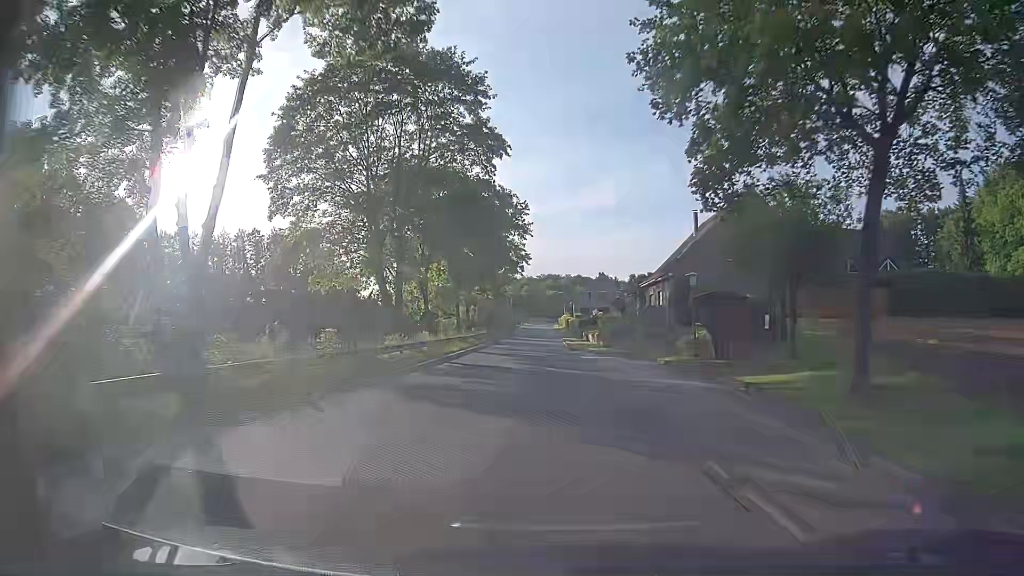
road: tertiary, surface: asphalt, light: Day
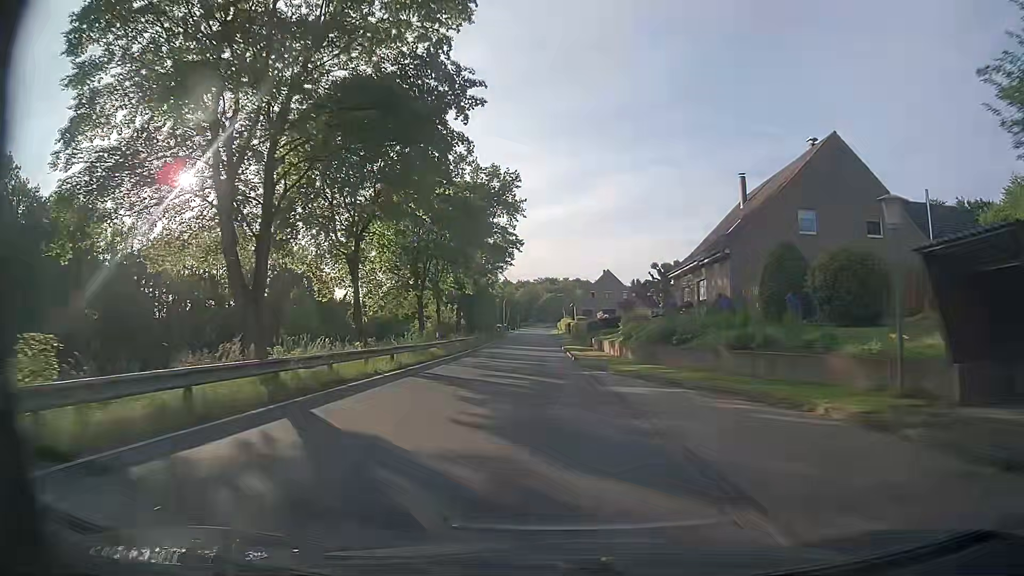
(+0.1, +16.8) m; +1°
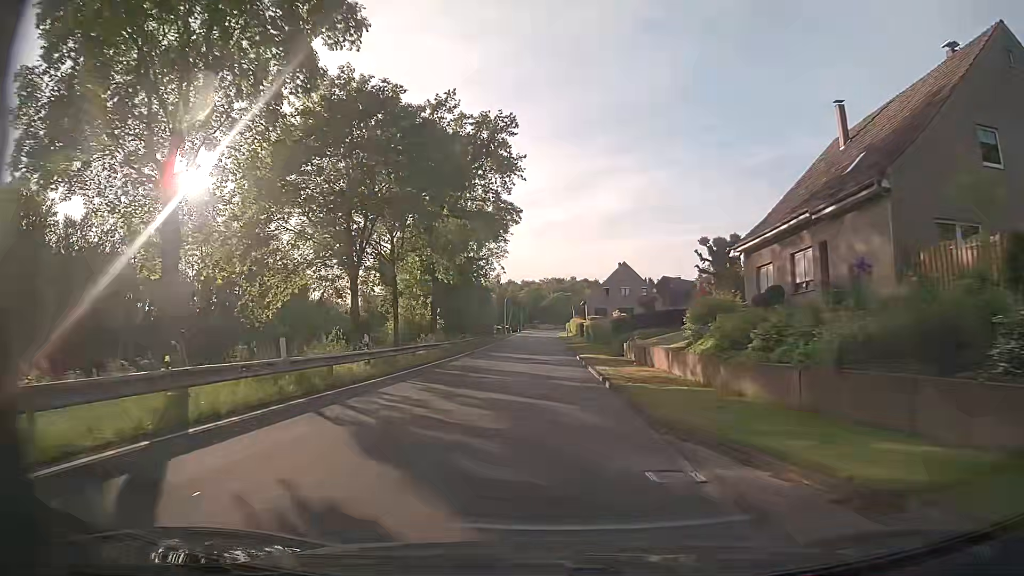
(-0.4, +16.4) m; -2°
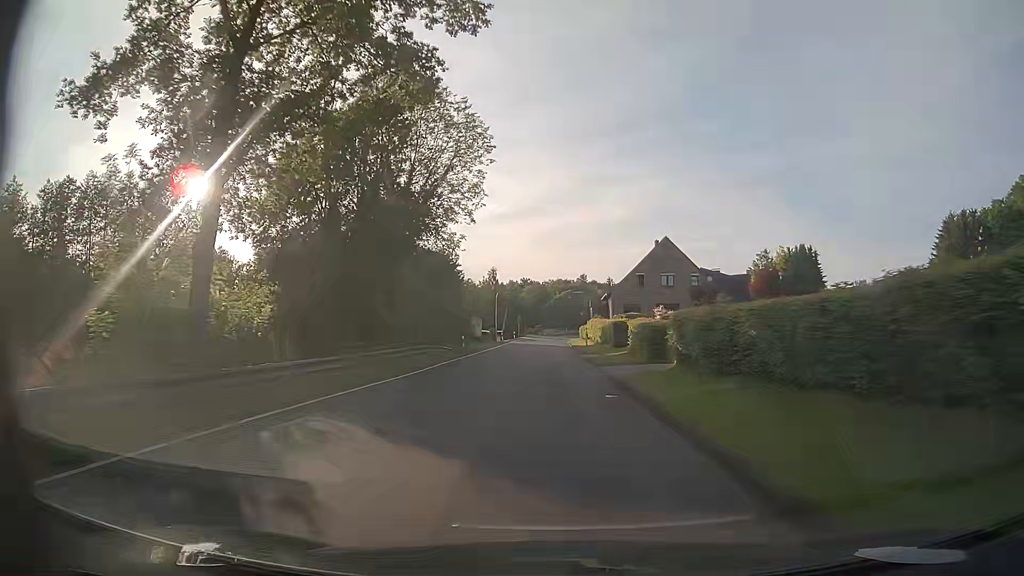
(-0.1, +32.0) m; 0°
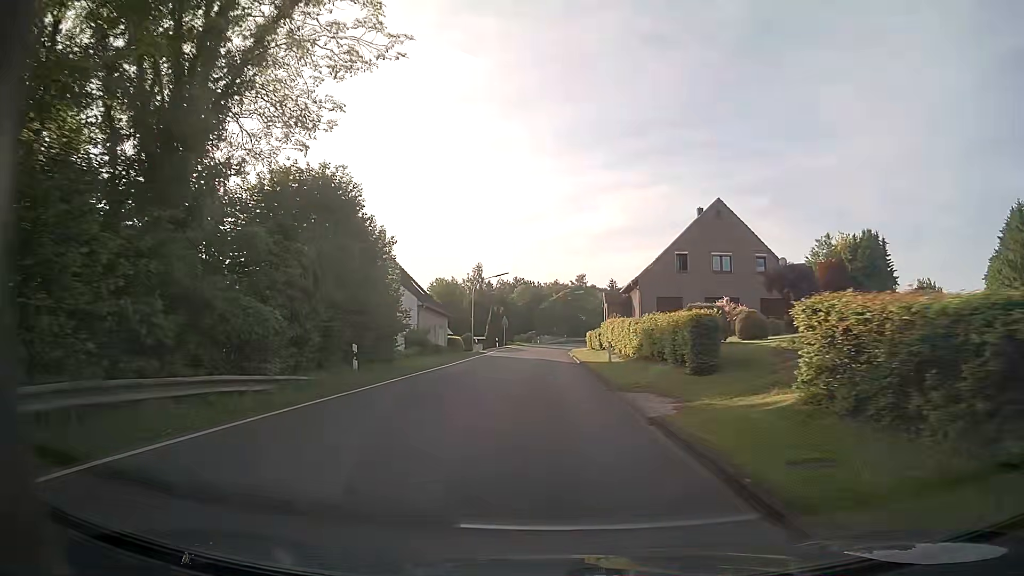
(0.0, +23.6) m; 0°
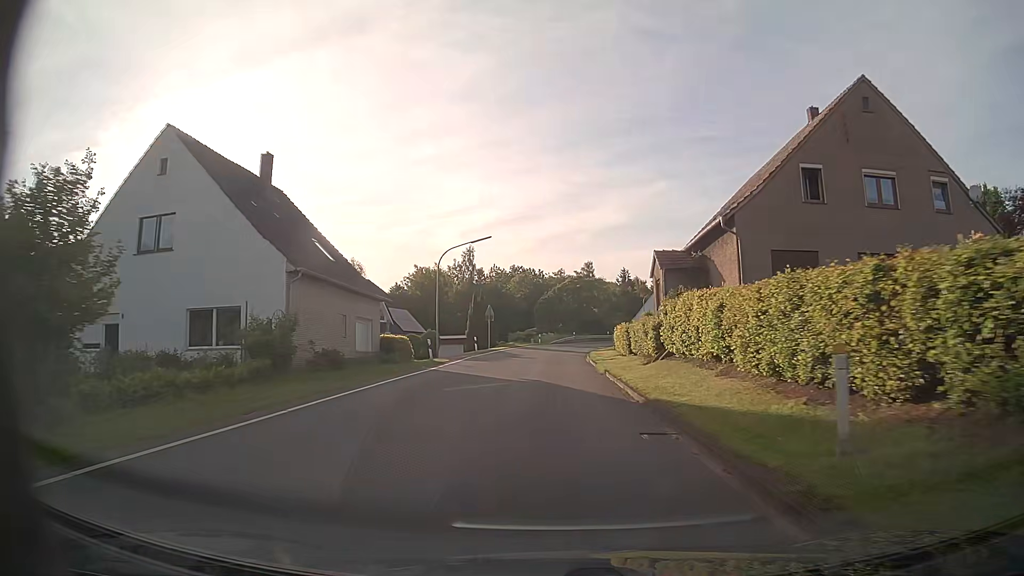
(0.0, +23.4) m; 0°
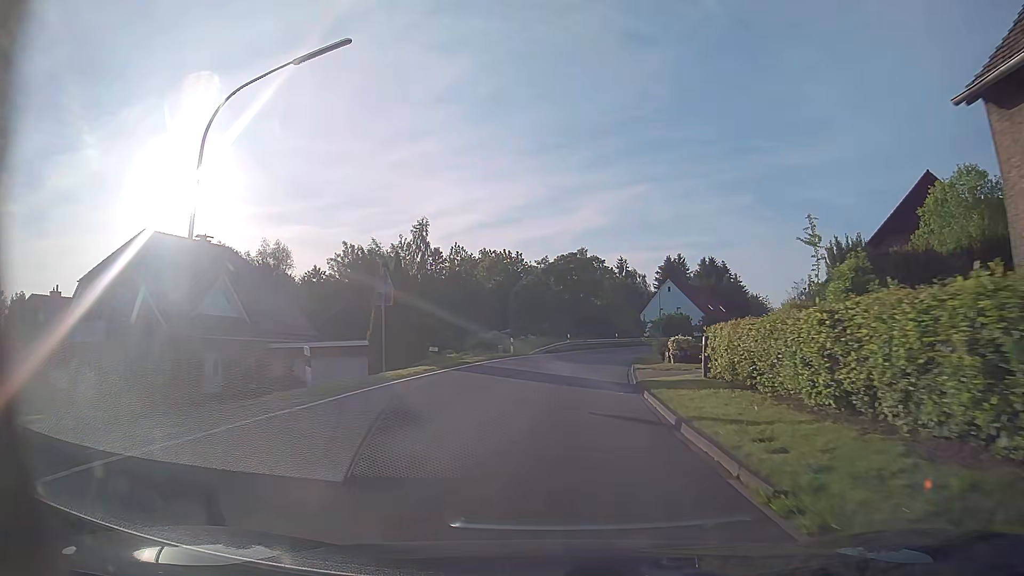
(0.0, +30.6) m; +1°
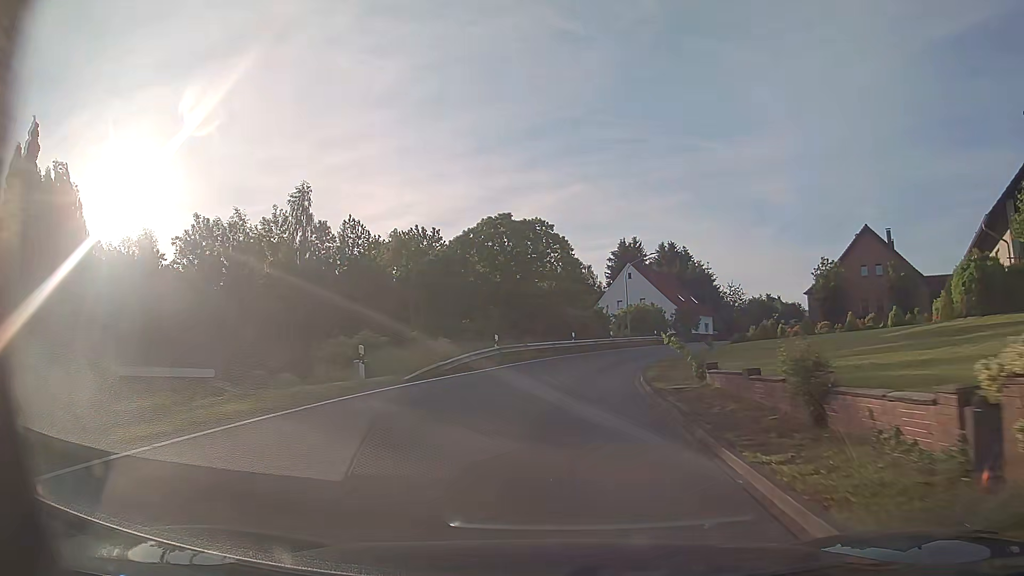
(+1.1, +22.4) m; +6°
(0, +10) (+1, +20) (+3, +30) (+5, +39) (+9, +49) (+13, +58) (+18, +67) (+23, +75) (+28, +84) (+33, +93) m
